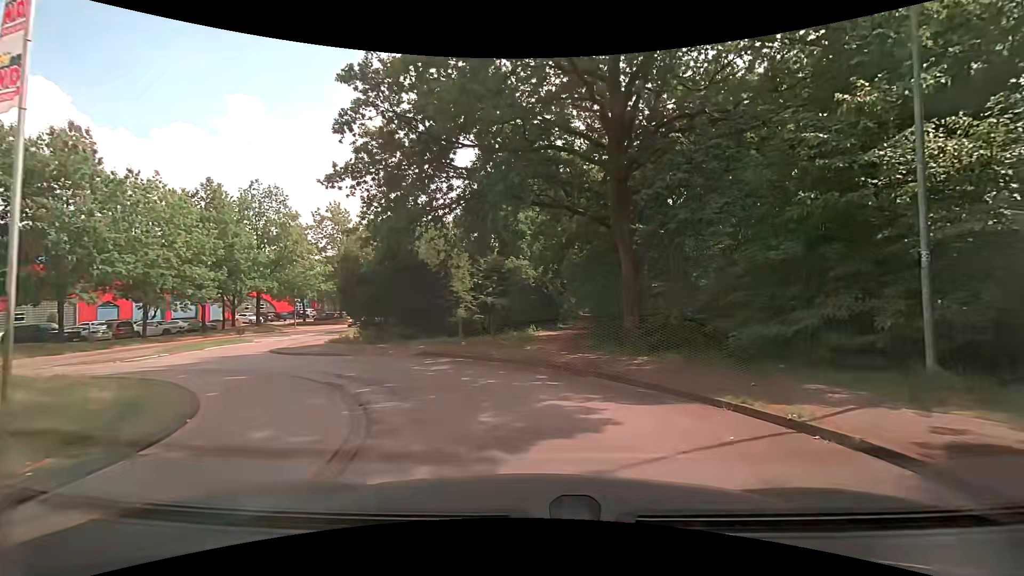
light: Day
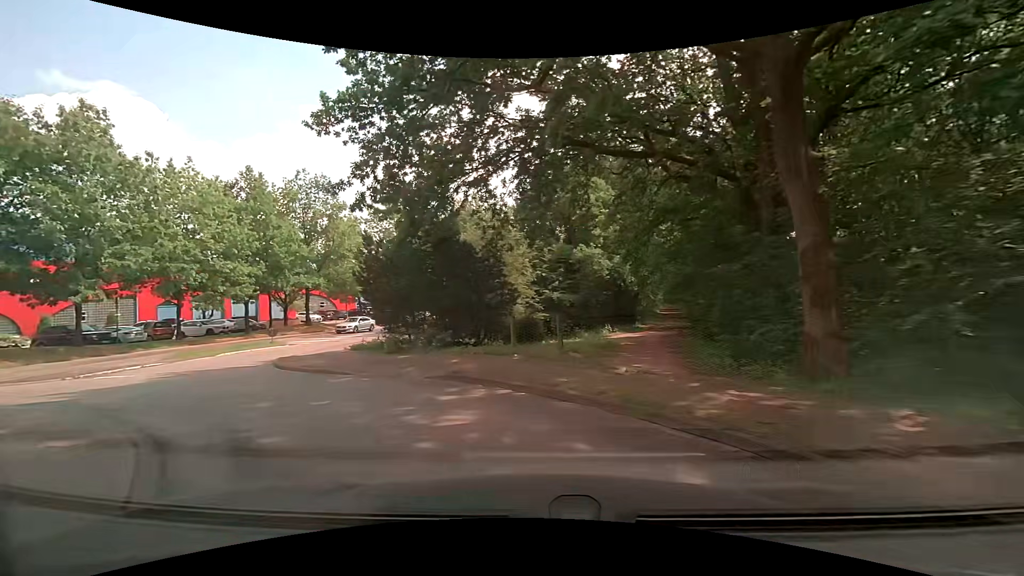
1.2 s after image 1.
(-0.2, +6.3) m; -6°
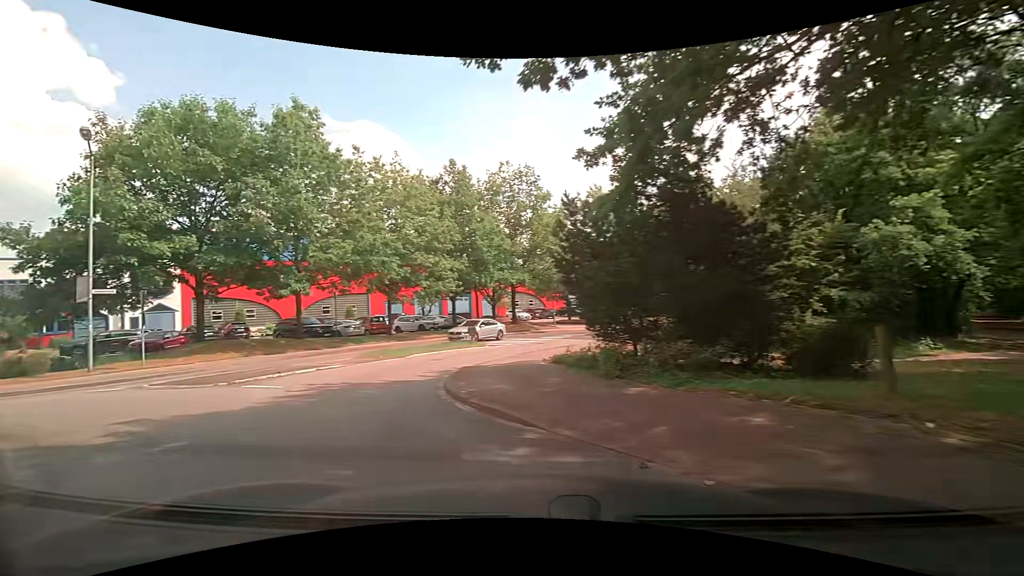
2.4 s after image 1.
(-1.2, +6.1) m; -24°
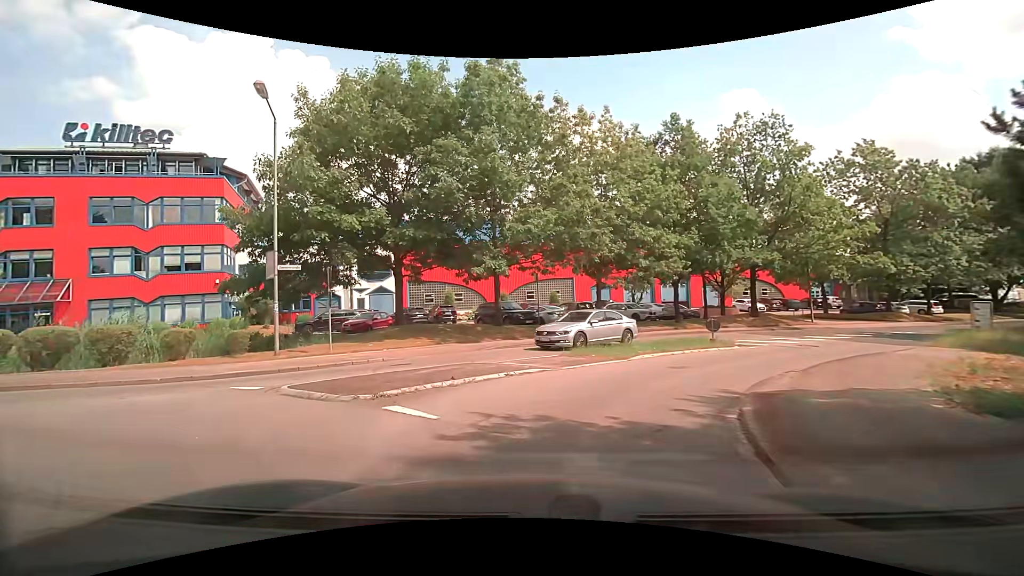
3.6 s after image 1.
(-1.3, +5.7) m; -24°
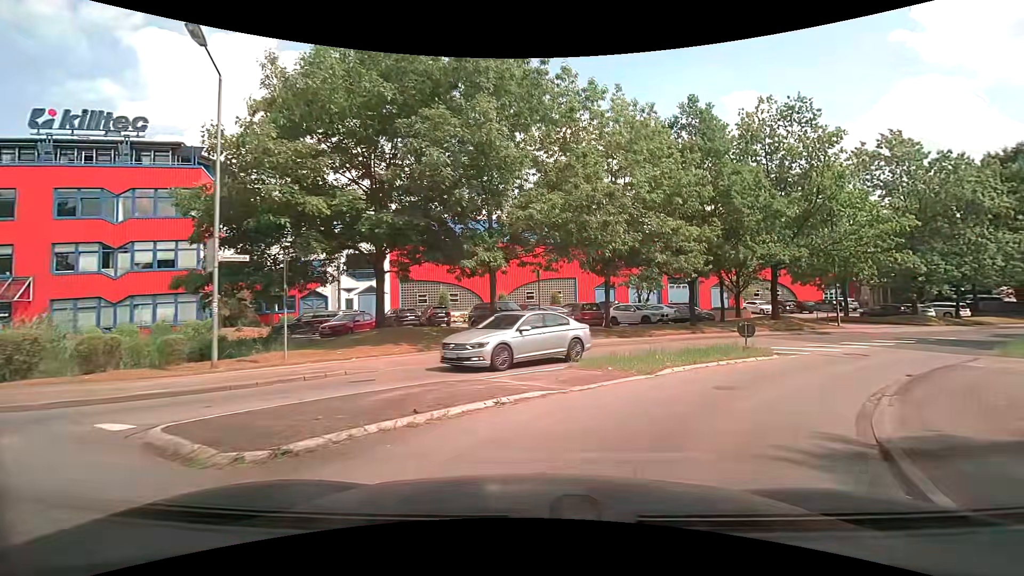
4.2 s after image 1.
(-0.1, +3.1) m; -2°
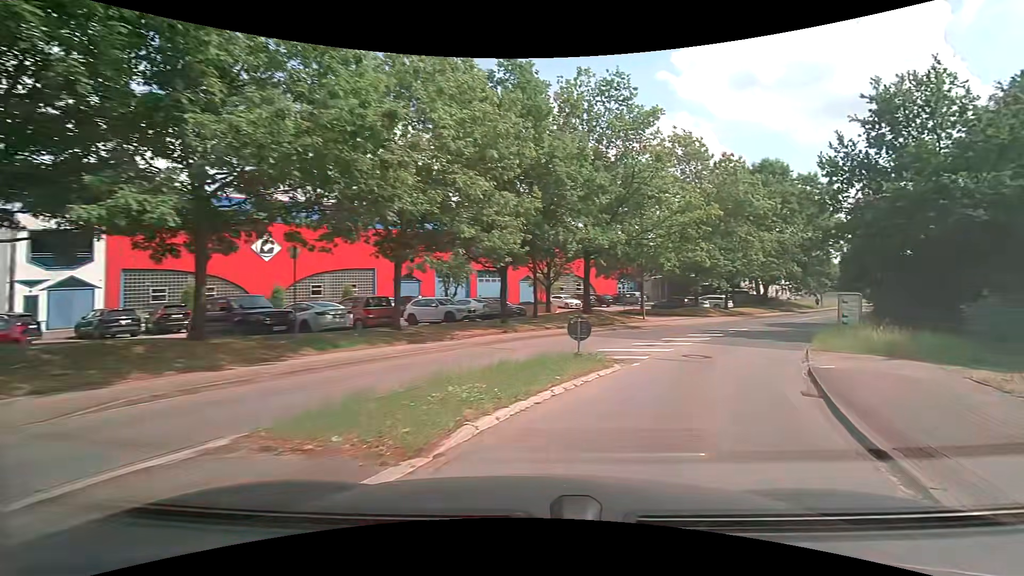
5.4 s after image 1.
(+1.2, +6.9) m; +21°
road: tertiary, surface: asphalt
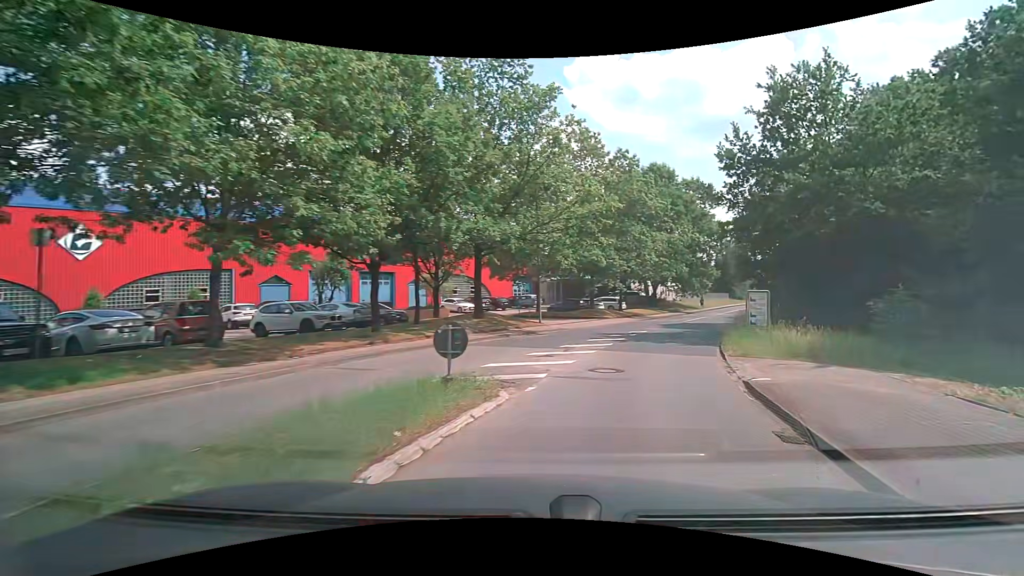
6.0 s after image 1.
(+0.4, +4.0) m; +12°
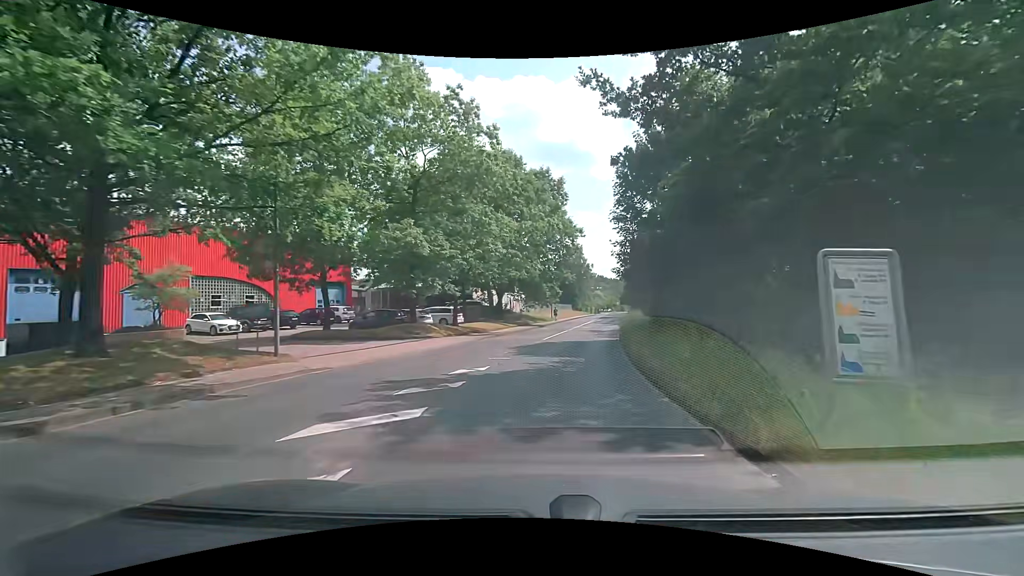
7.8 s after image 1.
(+2.6, +14.3) m; +17°
(0, +10) (+1, +20) (+3, +30) (+5, +40) (+7, +49) (+9, +59) (+12, +69) (+14, +79) (+16, +88) (+18, +98) m
